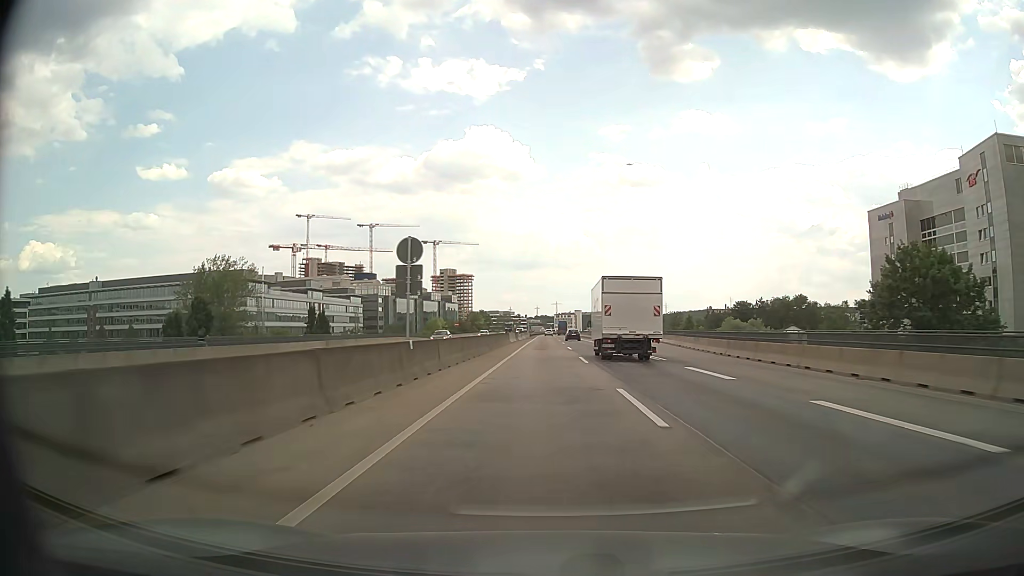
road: motorway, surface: asphalt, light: Day
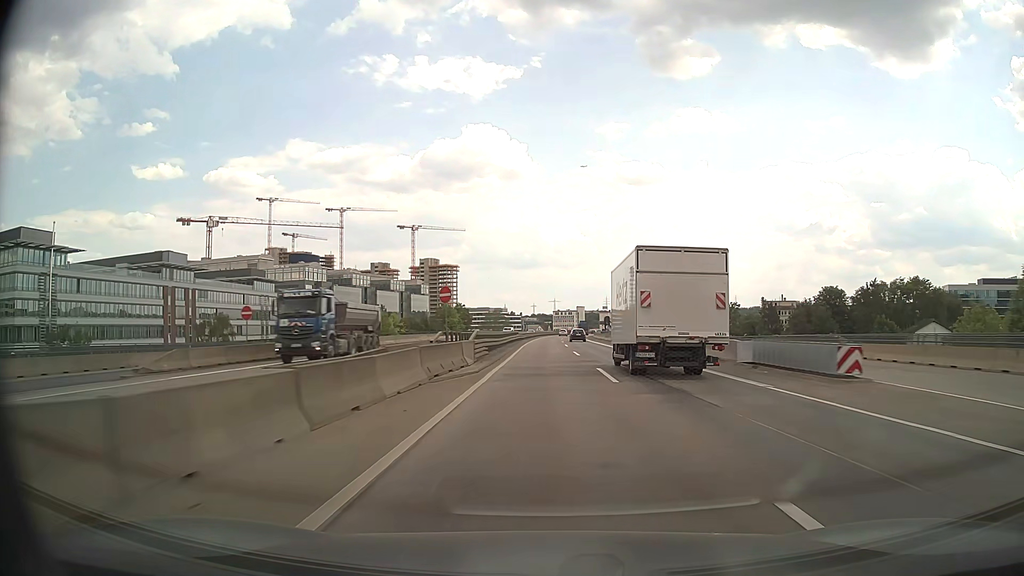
(+0.1, +82.3) m; 0°
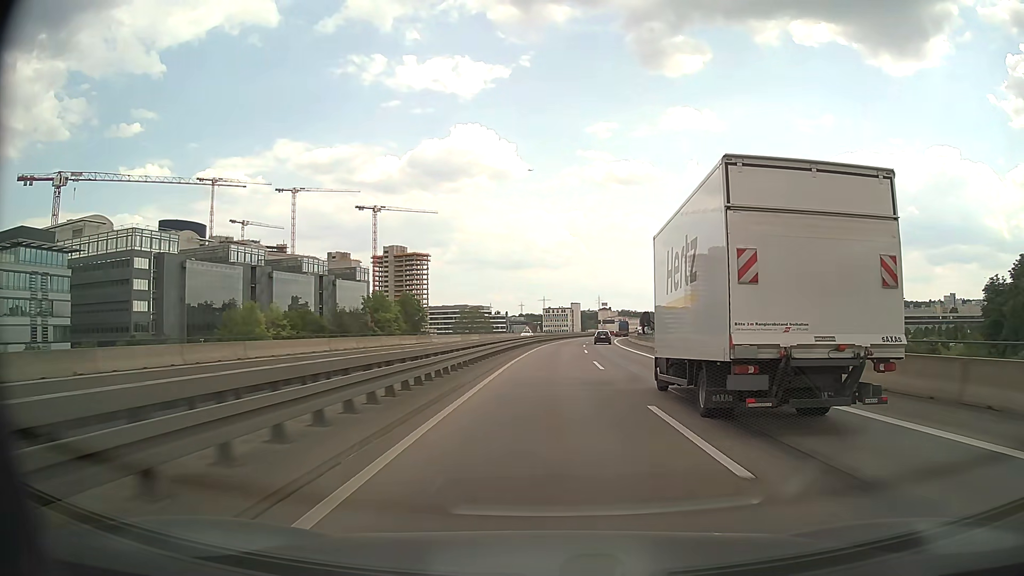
(+0.2, +82.9) m; +1°
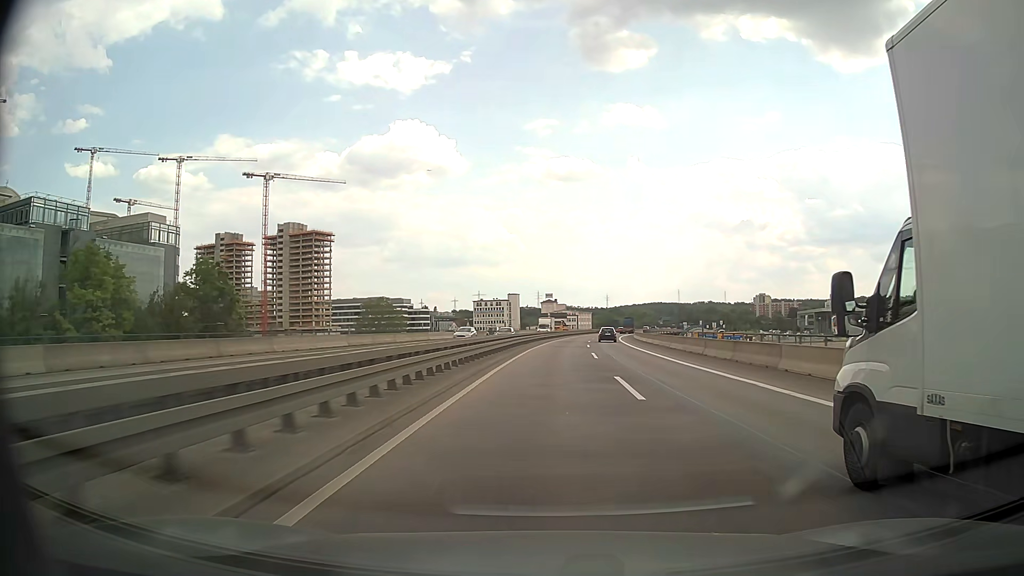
(+3.5, +83.2) m; +5°
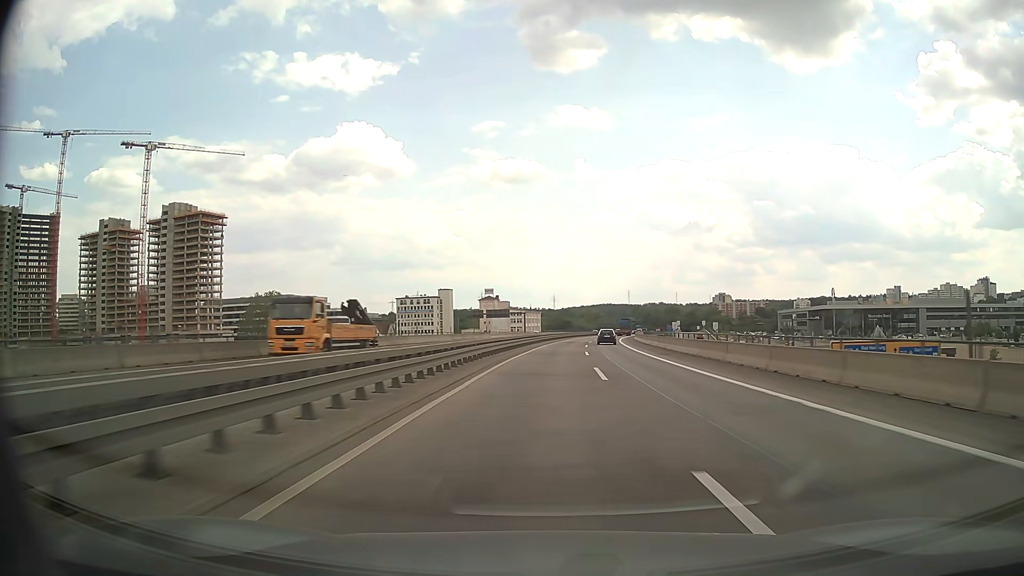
(+2.9, +66.6) m; +5°
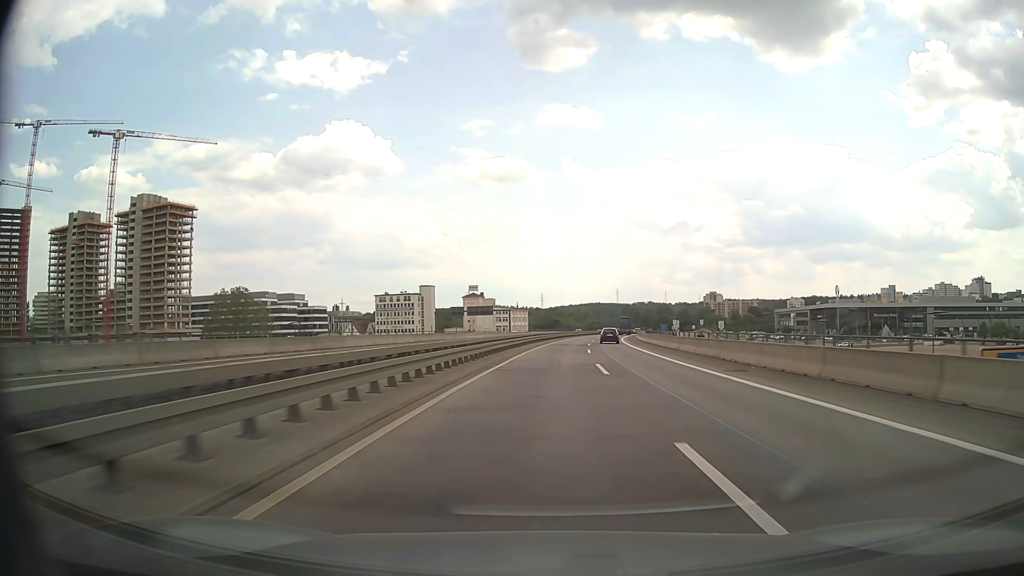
(+0.1, +16.7) m; +1°
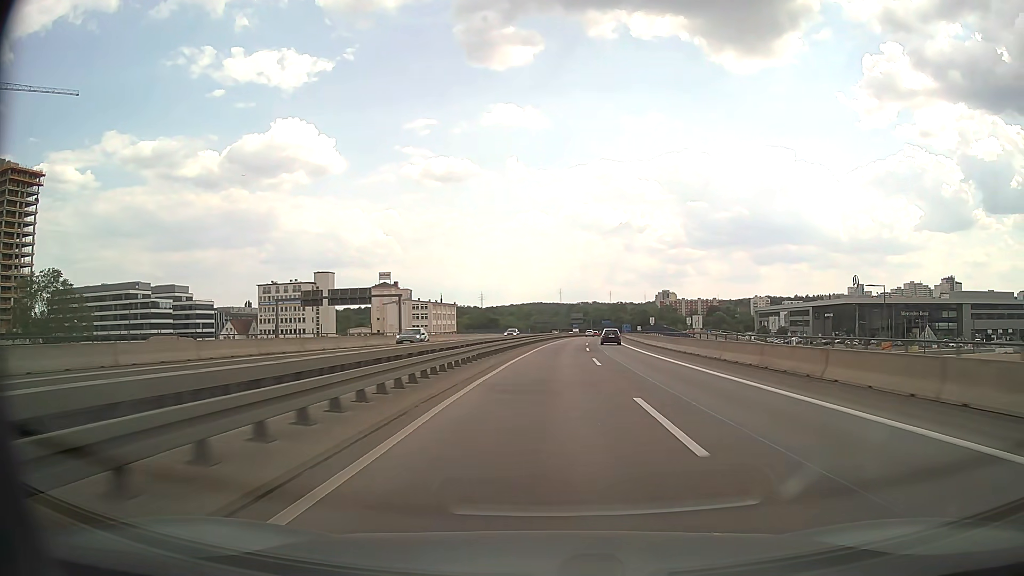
(+3.0, +66.8) m; +5°
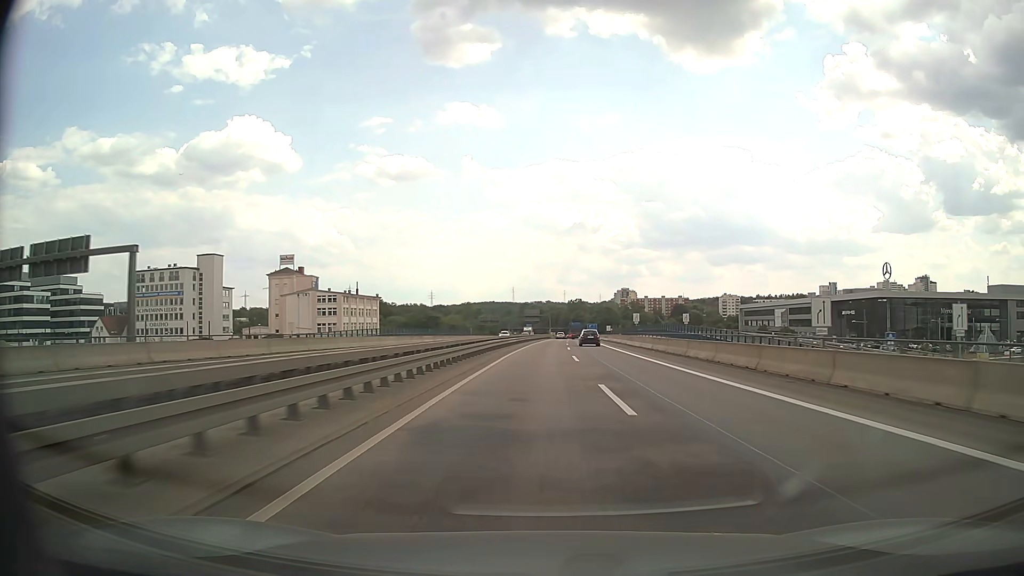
(+1.7, +50.3) m; +4°
(0, +10) (0, +20) (+1, +30) (+1, +40) (+2, +50) (+2, +60) (+3, +70) (+4, +80) (+4, +90) (+5, +100) m
